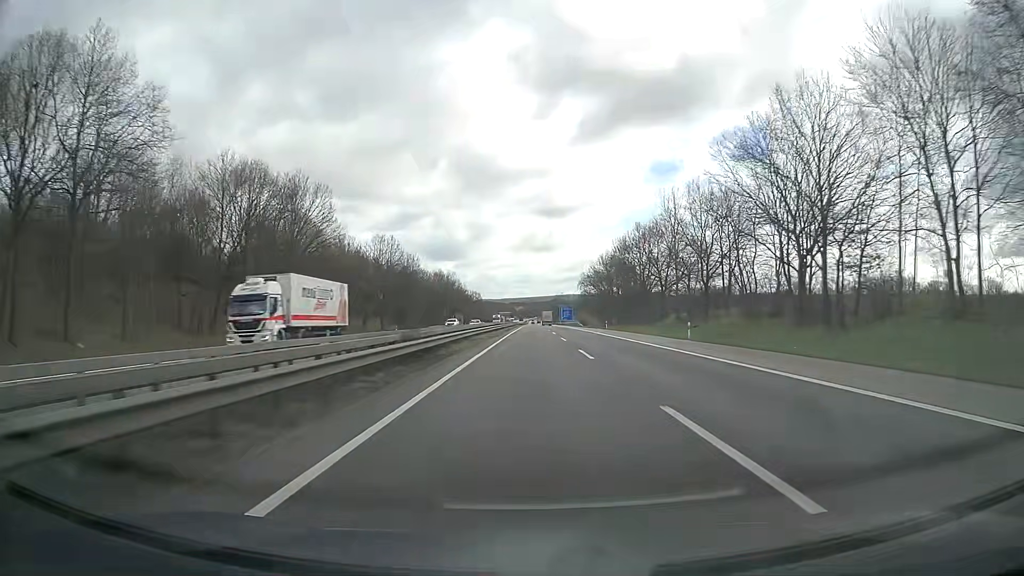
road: motorway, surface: asphalt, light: Day
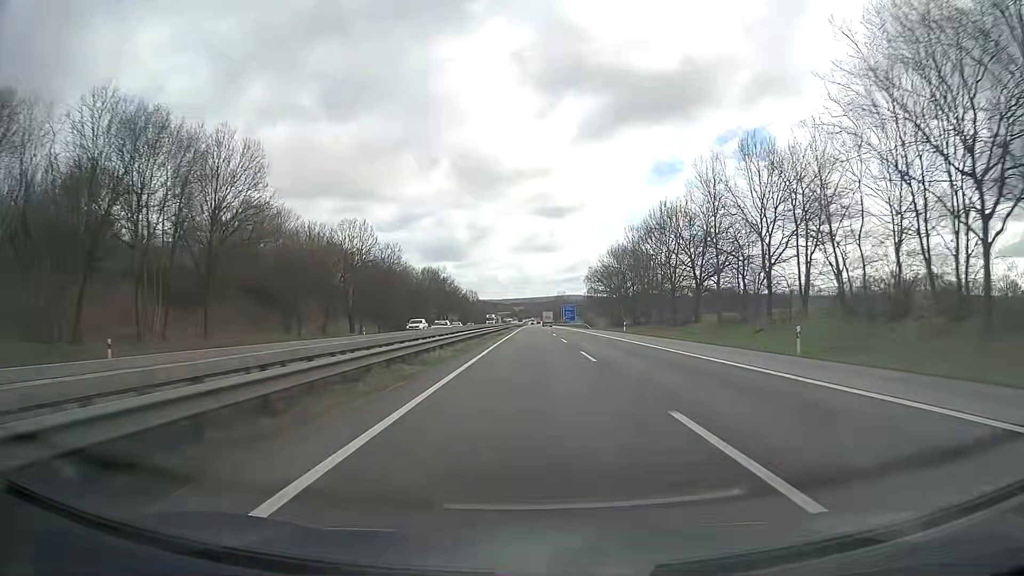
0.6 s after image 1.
(0.0, +18.6) m; 0°
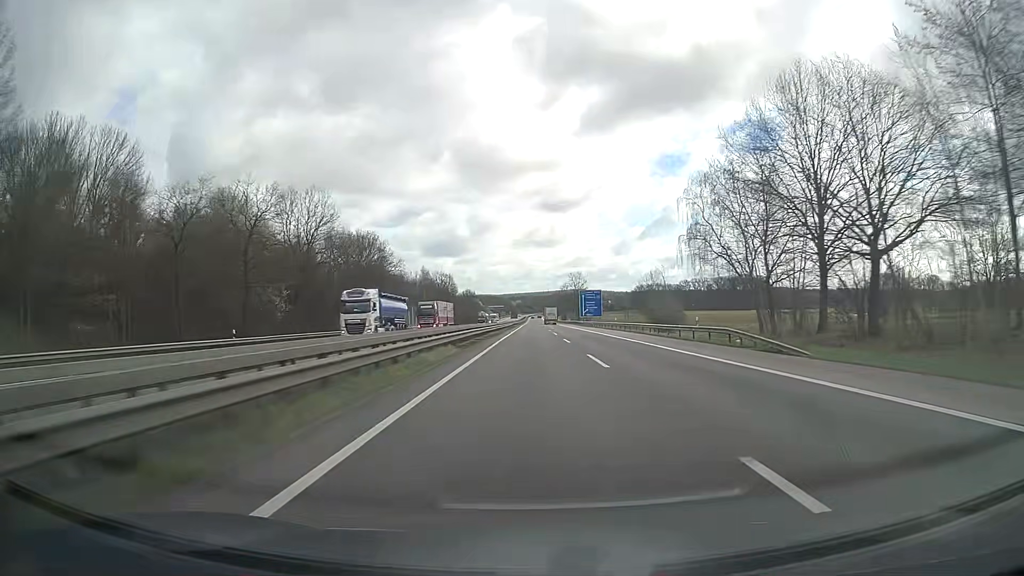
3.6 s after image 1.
(+0.1, +93.8) m; 0°
(0, +10) (0, +20) (0, +30) (0, +40) (0, +50) (0, +60) (0, +70) (0, +80) (0, +90) (0, +100) m
